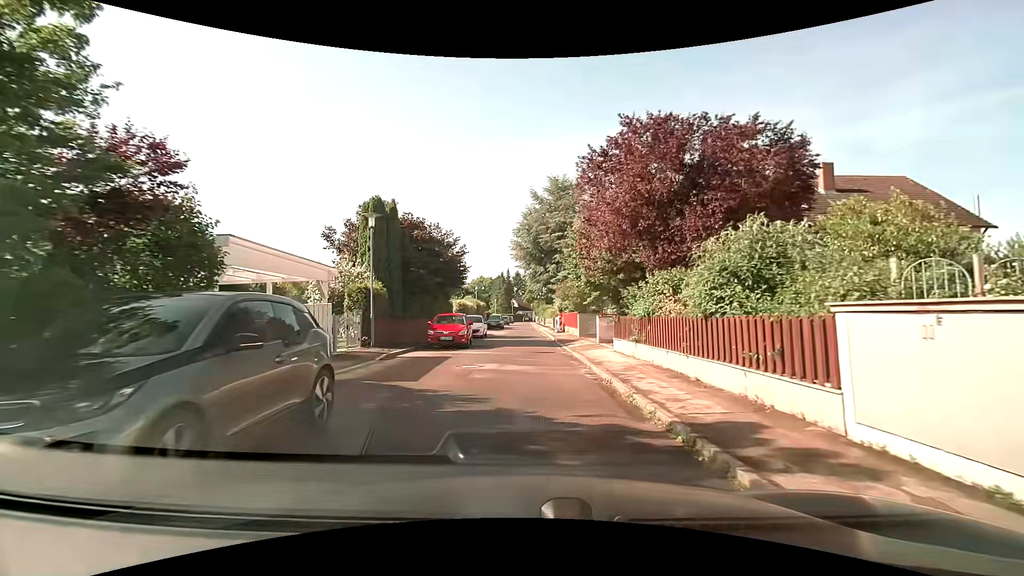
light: Day
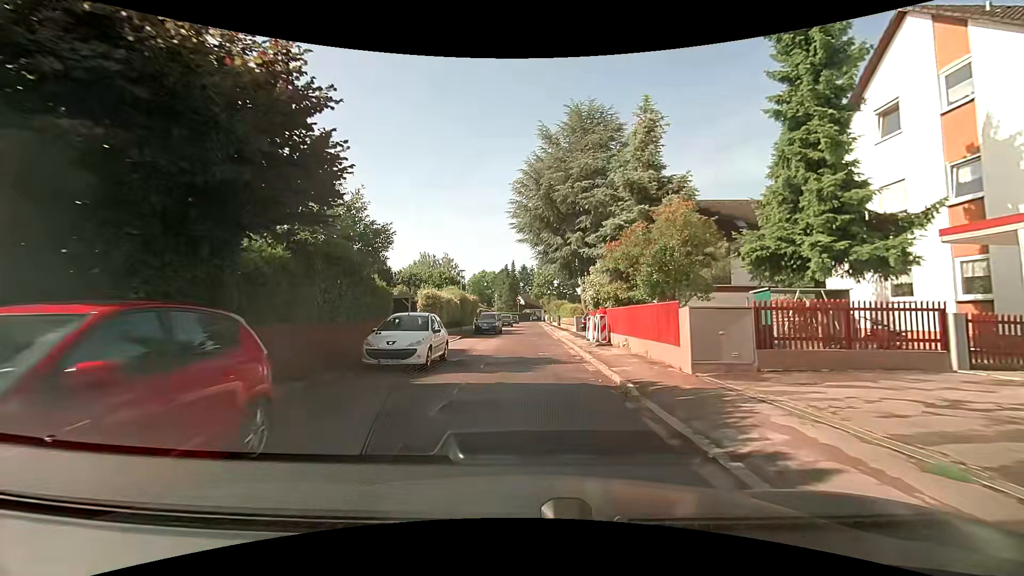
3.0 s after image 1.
(-0.3, +19.3) m; 0°
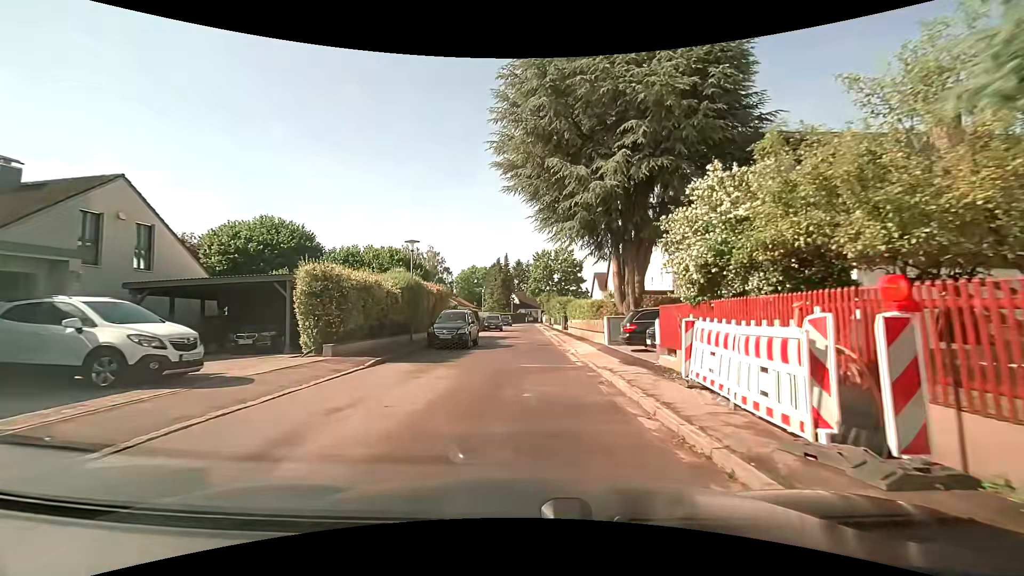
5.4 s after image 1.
(-0.3, +16.2) m; -2°
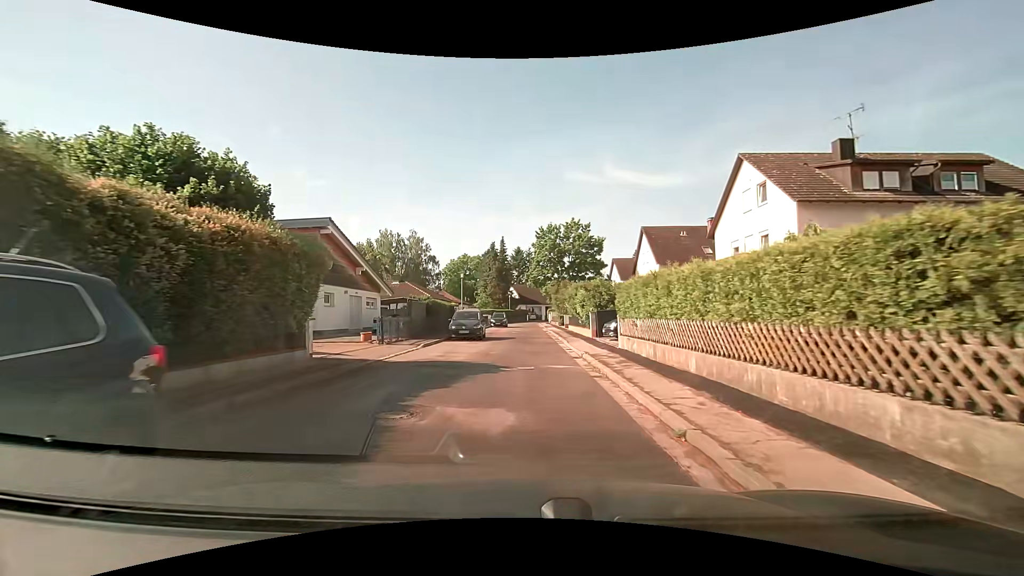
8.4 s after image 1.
(+0.1, +21.3) m; 0°
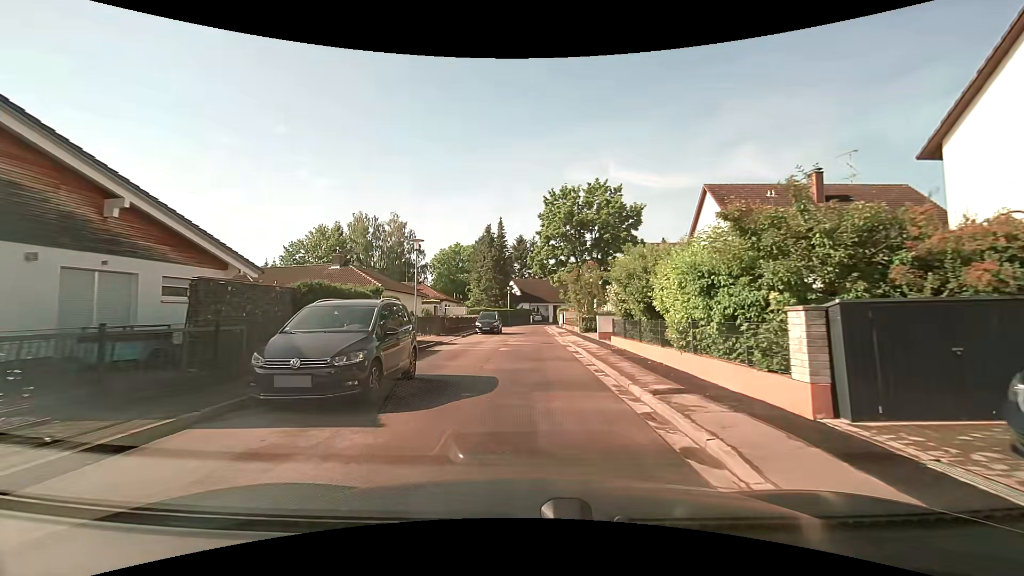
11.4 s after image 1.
(+0.1, +18.9) m; 0°
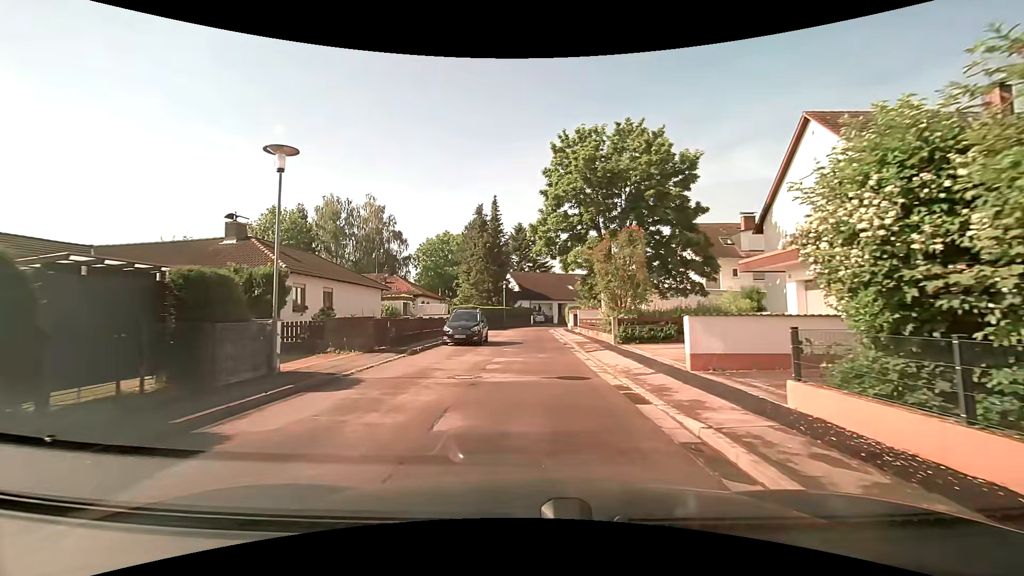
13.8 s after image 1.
(0.0, +13.6) m; -1°
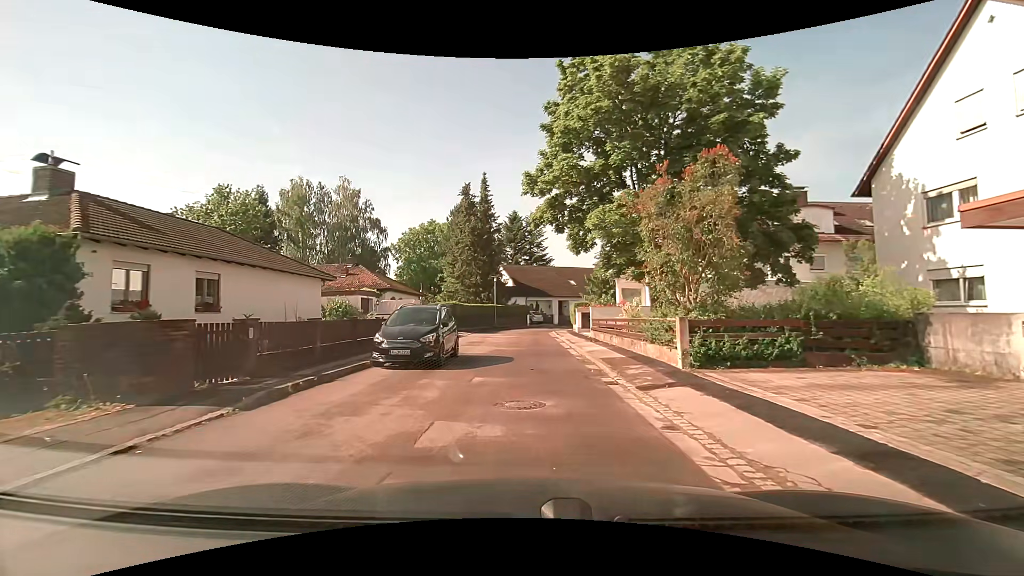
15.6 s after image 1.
(+0.1, +9.6) m; +1°
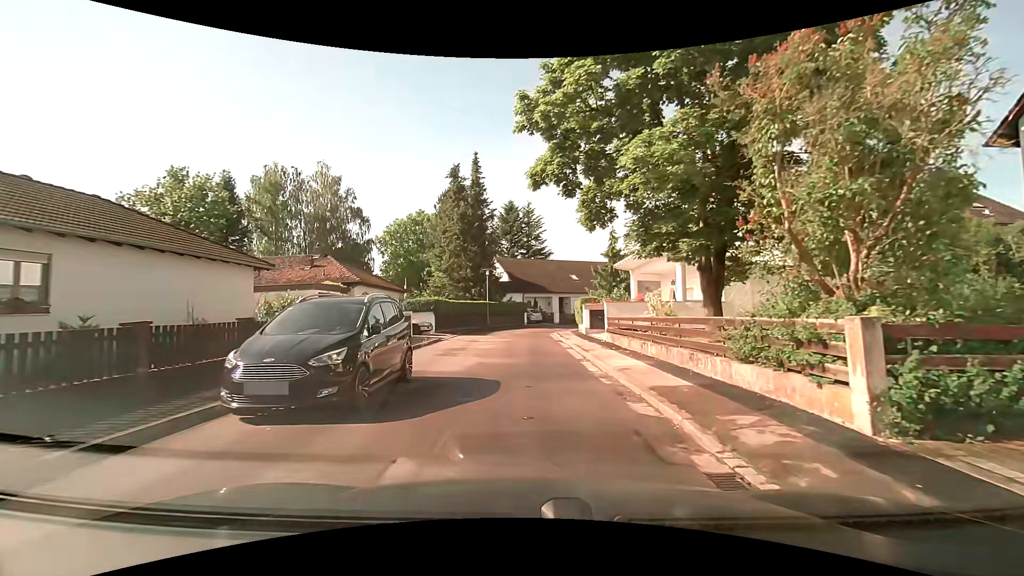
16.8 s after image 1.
(0.0, +6.1) m; 0°
